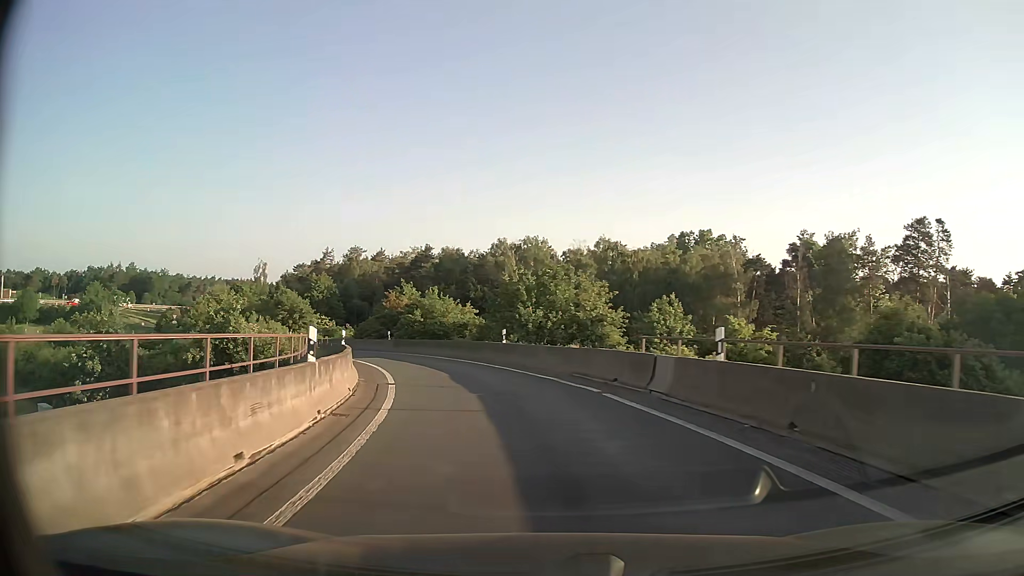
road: motorway_link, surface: asphalt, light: Day
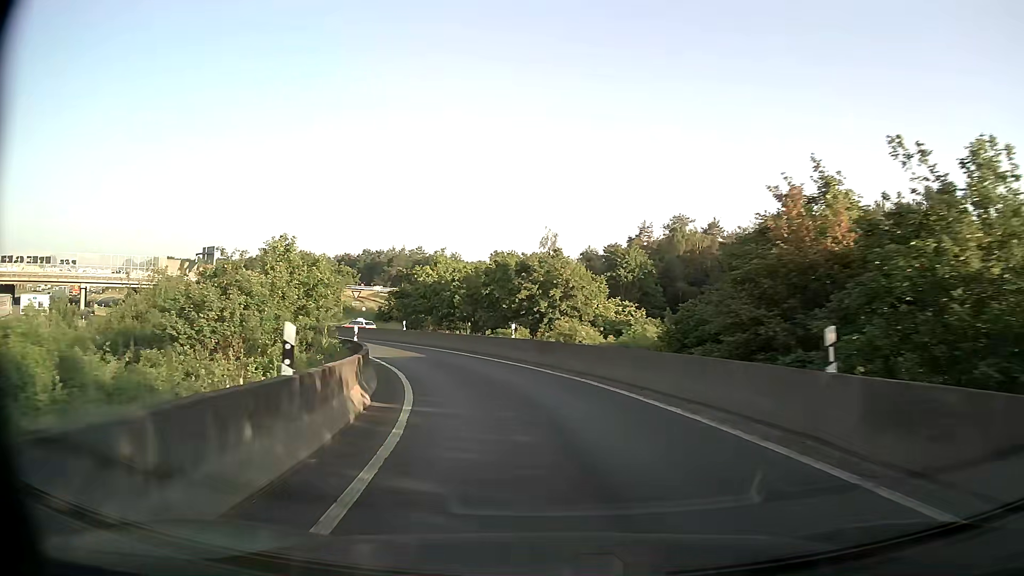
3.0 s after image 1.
(-9.1, +36.0) m; -28°
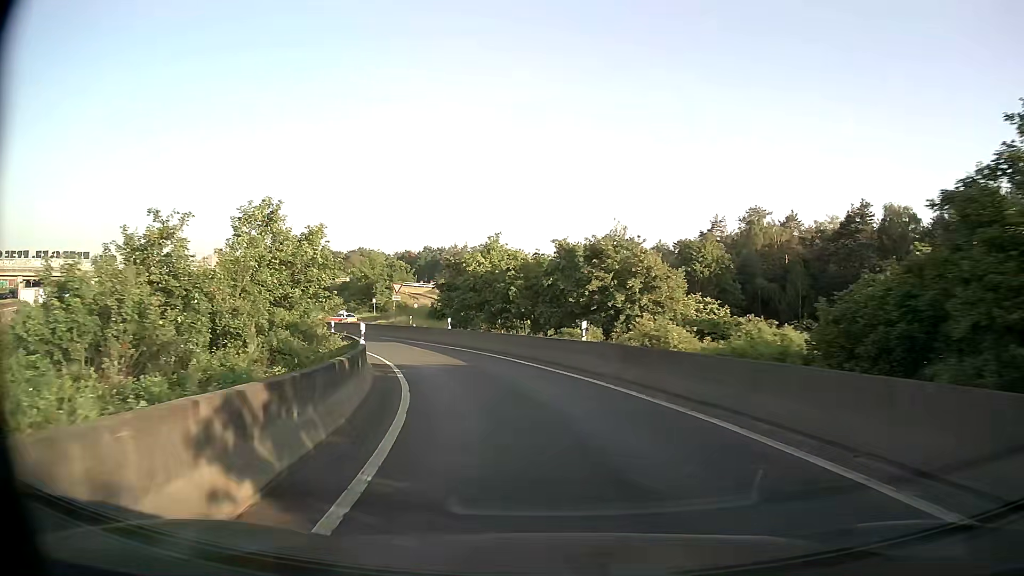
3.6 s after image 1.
(-0.4, +7.5) m; -6°
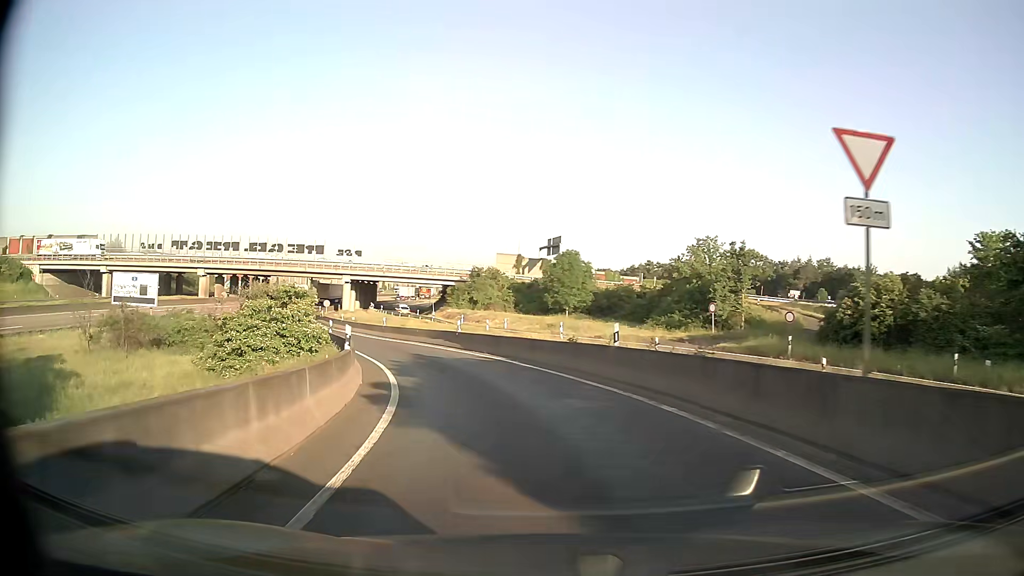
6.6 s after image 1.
(-8.9, +36.9) m; -28°
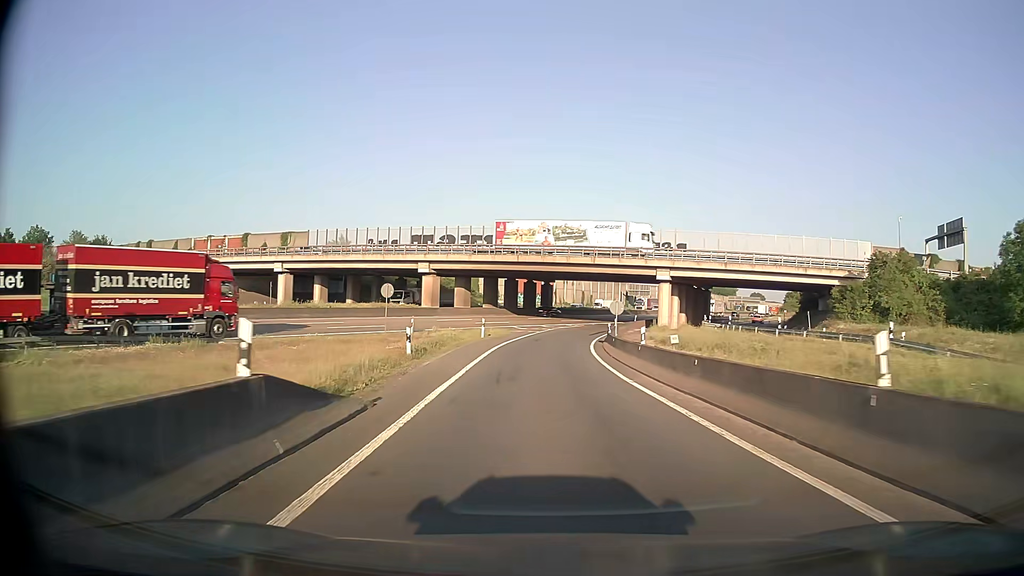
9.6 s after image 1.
(-10.6, +39.7) m; -27°
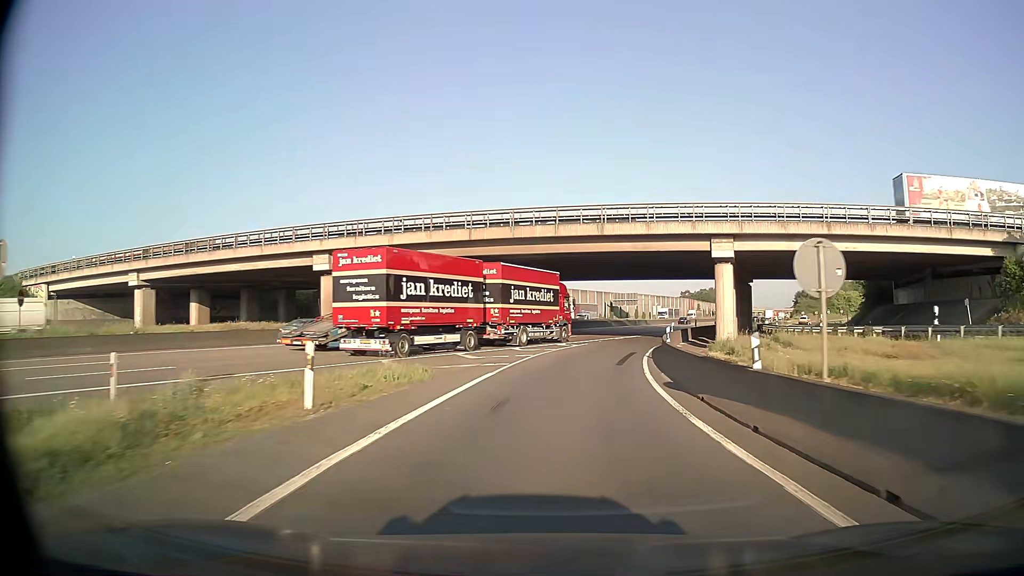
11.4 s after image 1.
(-0.1, +27.4) m; +2°
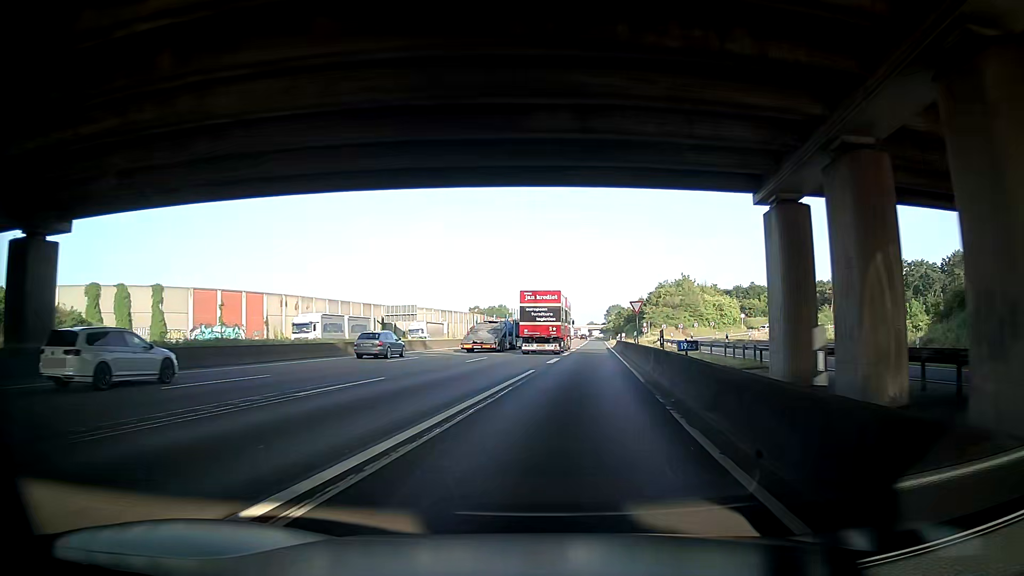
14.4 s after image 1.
(+7.3, +49.0) m; +17°
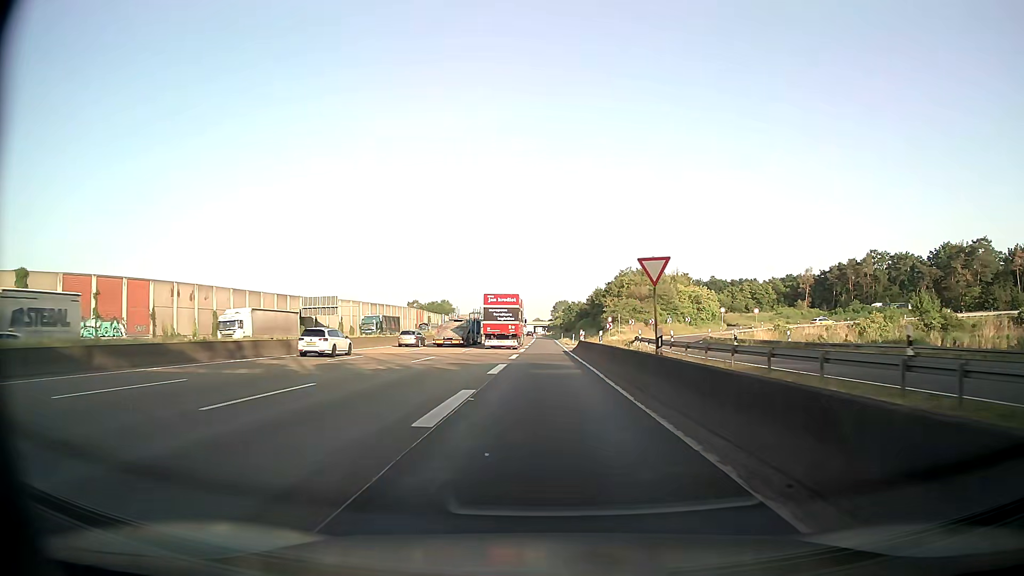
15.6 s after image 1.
(+0.5, +21.4) m; +5°
(0, +10) (0, +20) (0, +30) (0, +40) (0, +50) (0, +60) (0, +70) (0, +80) (0, +90) (-1, +100) m
